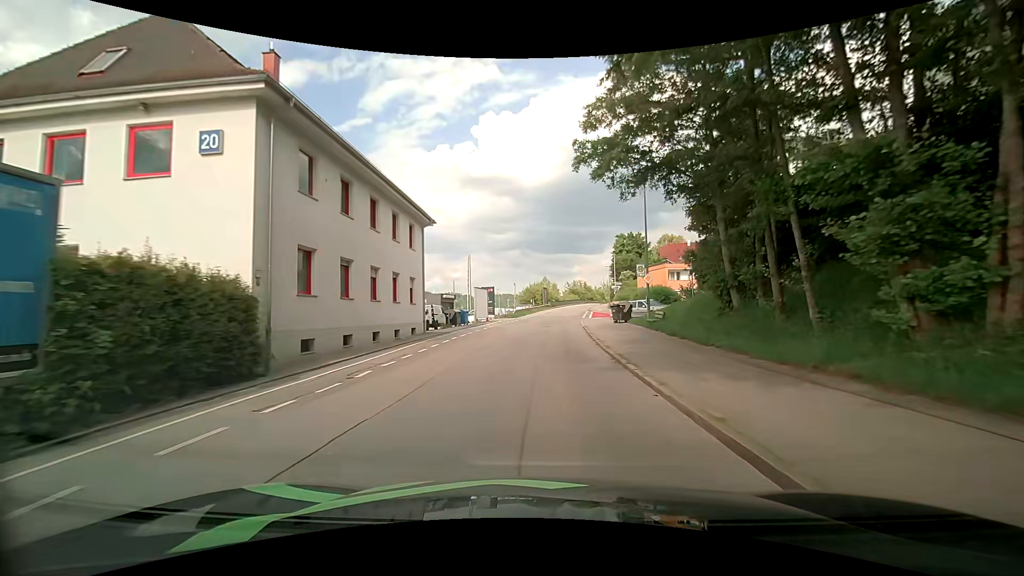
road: residential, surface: asphalt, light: Day
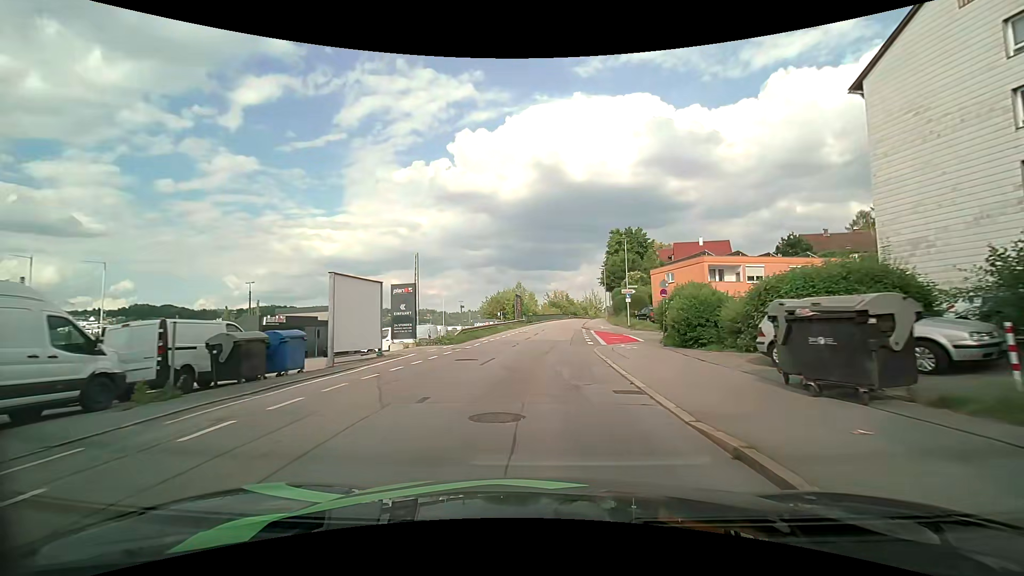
(+0.8, +26.3) m; +3°
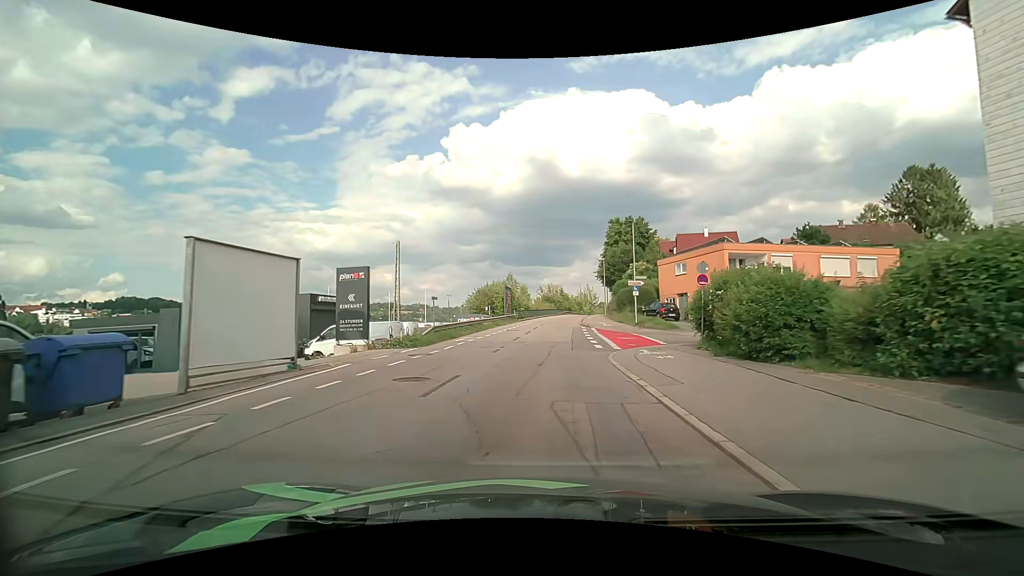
(+0.1, +6.6) m; 0°
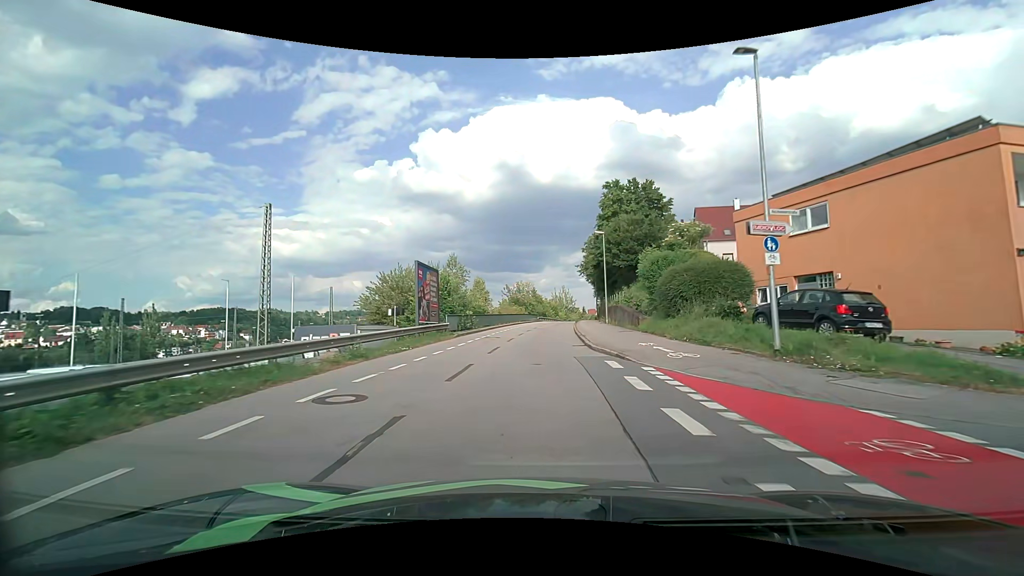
(+0.9, +26.2) m; +4°
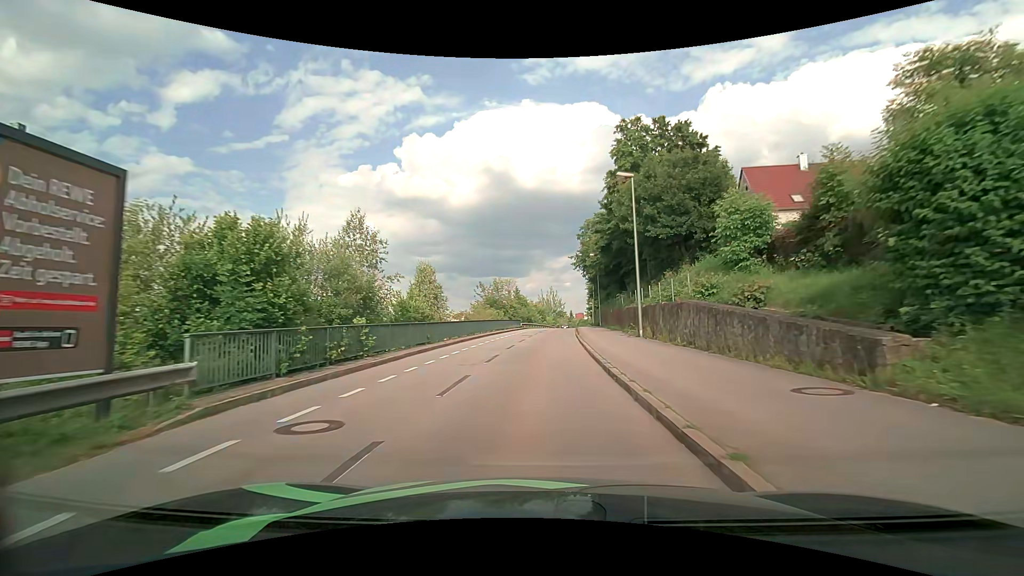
(+0.3, +19.0) m; +2°
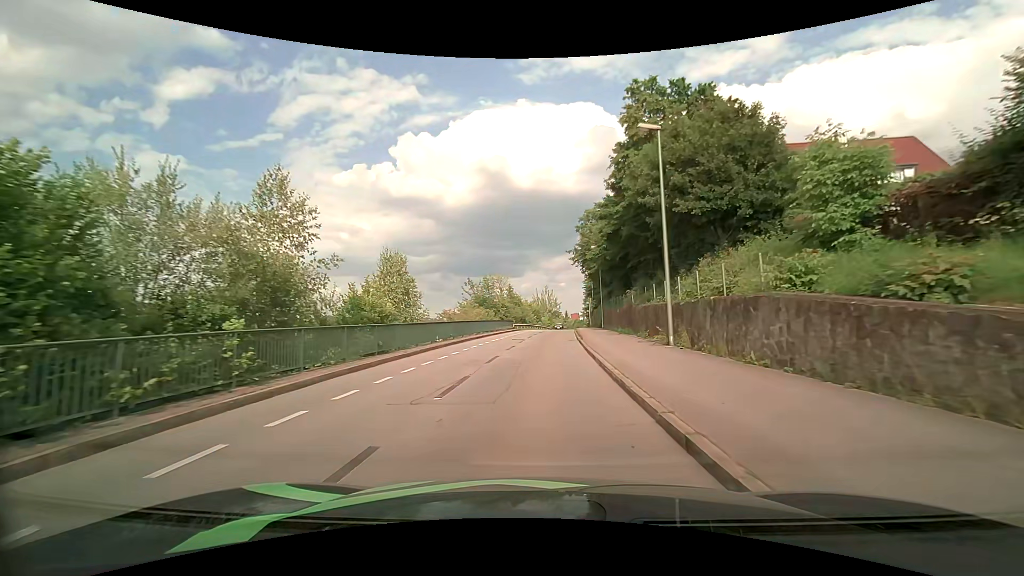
(0.0, +6.2) m; 0°
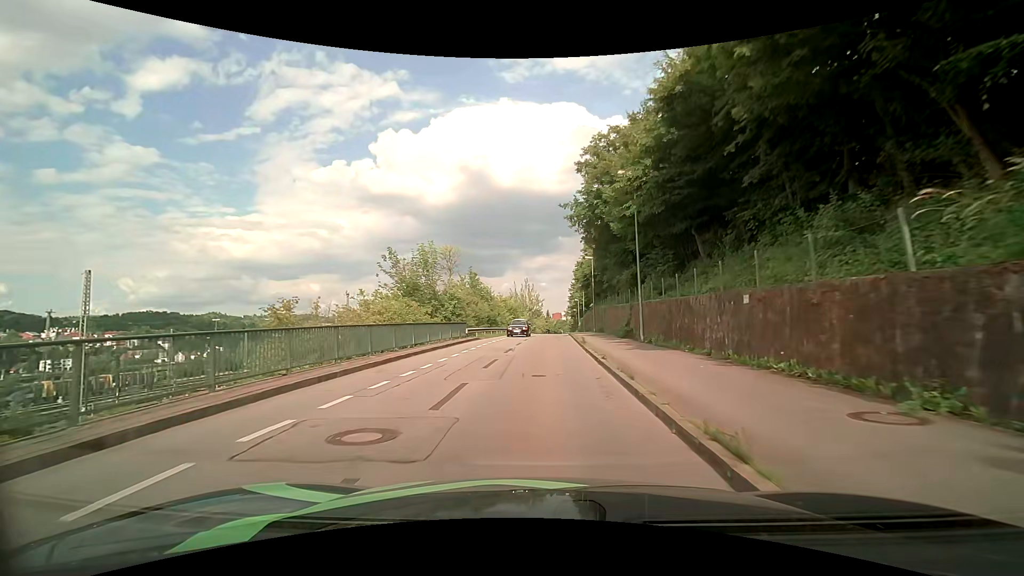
(+0.3, +25.0) m; +2°
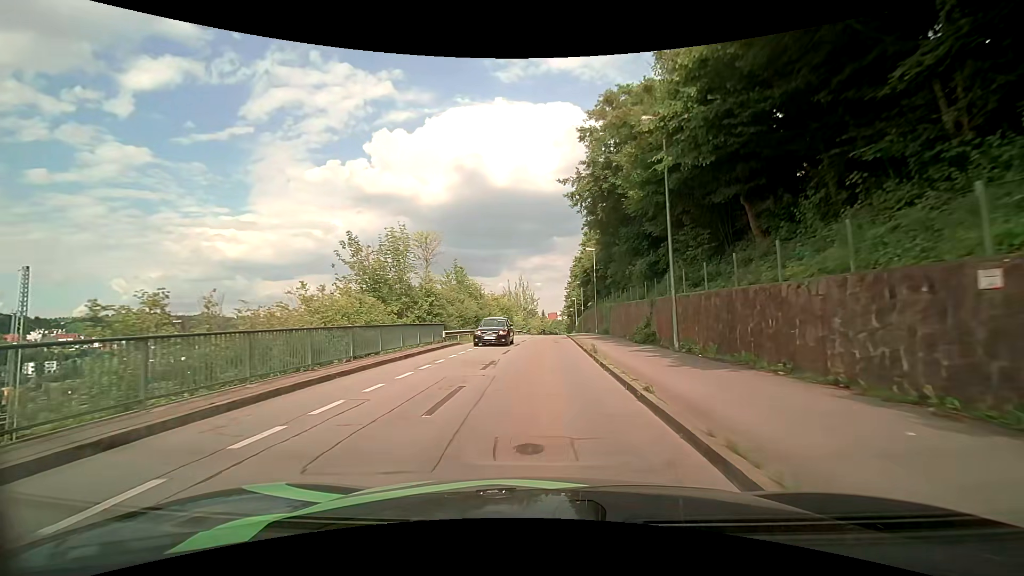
(0.0, +6.3) m; +1°
(0, +10) (0, +20) (0, +30) (+1, +40) (+1, +50) (+1, +60) (+2, +70) (+2, +80) (+3, +90) (+3, +100) m
